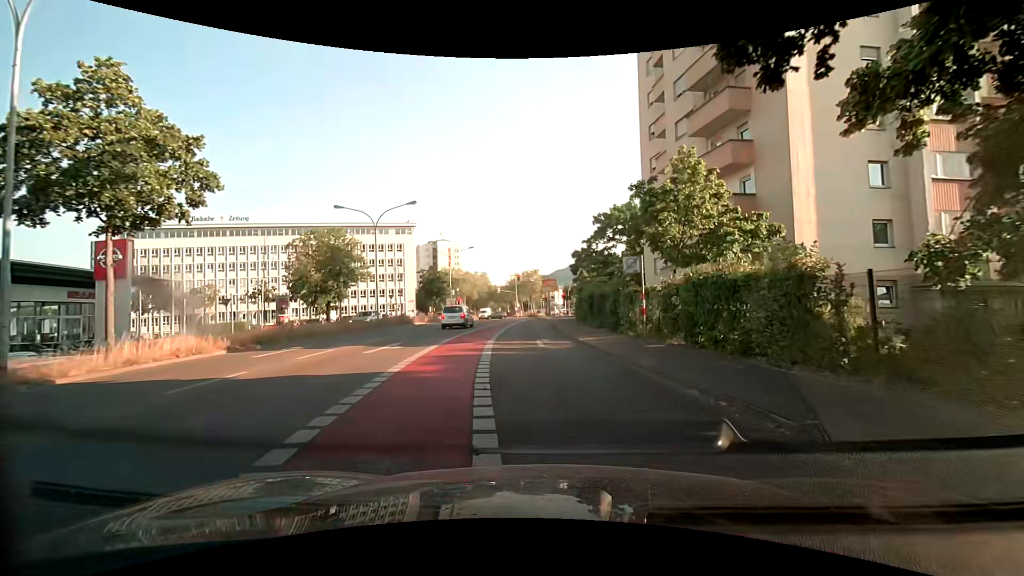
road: secondary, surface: asphalt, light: Day
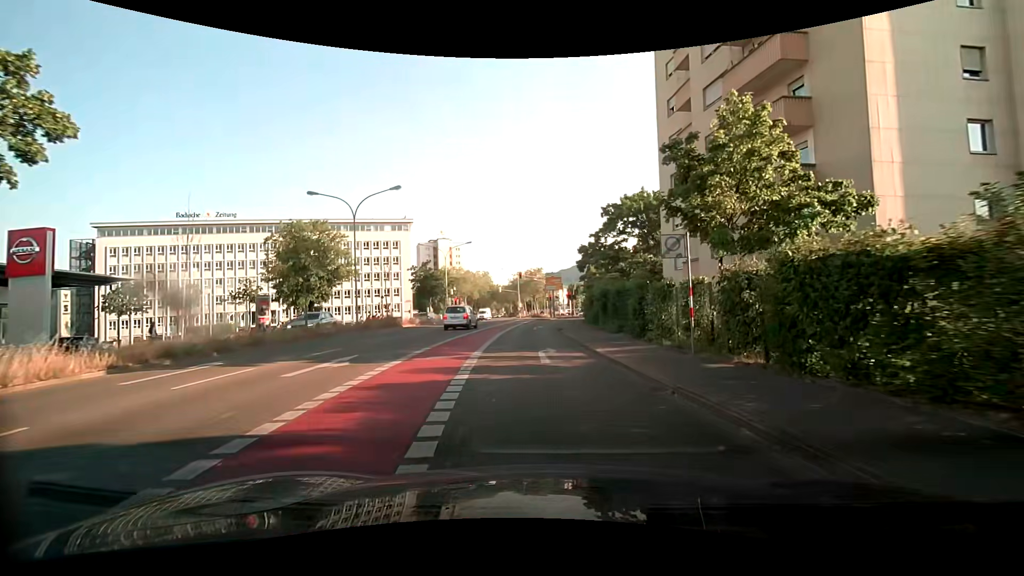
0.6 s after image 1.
(0.0, +5.2) m; -1°
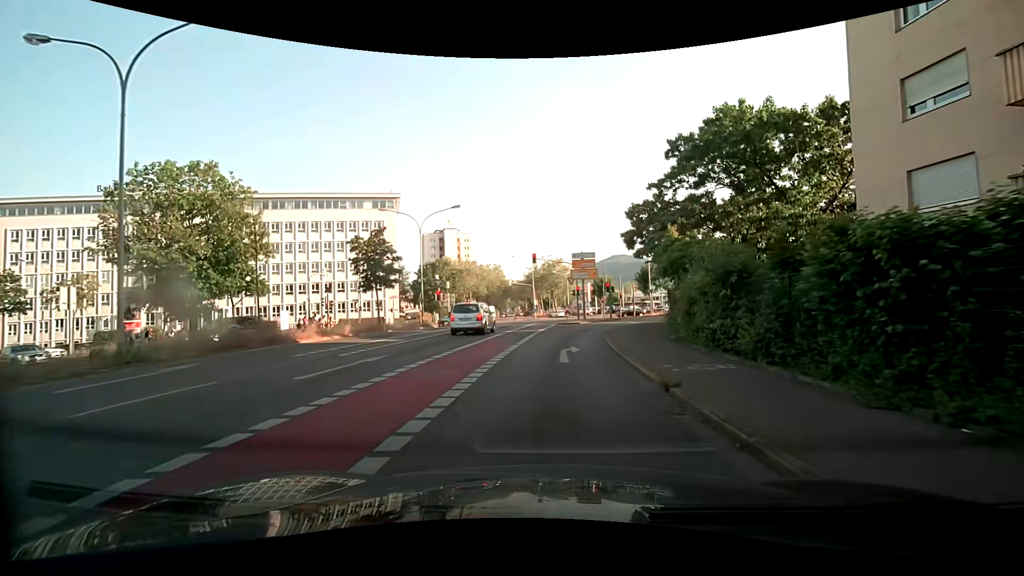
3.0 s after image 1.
(-0.7, +20.9) m; -2°
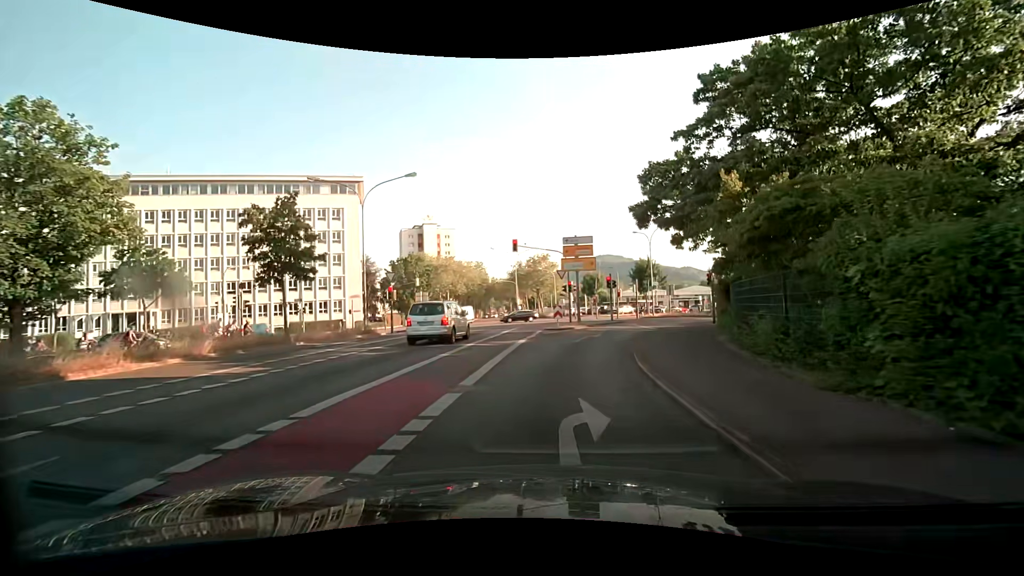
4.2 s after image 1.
(-0.1, +9.6) m; +1°
